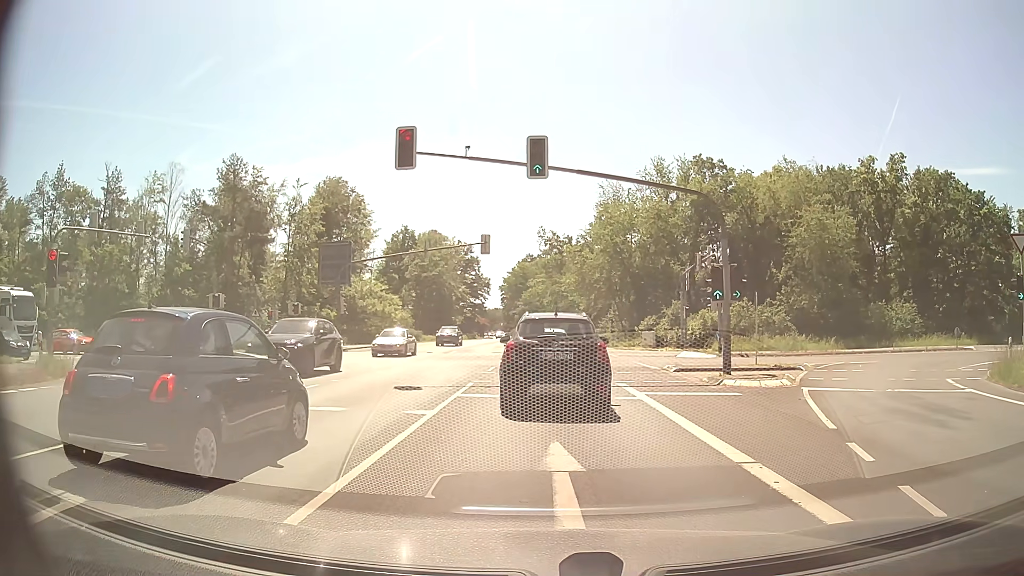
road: primary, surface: asphalt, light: Day
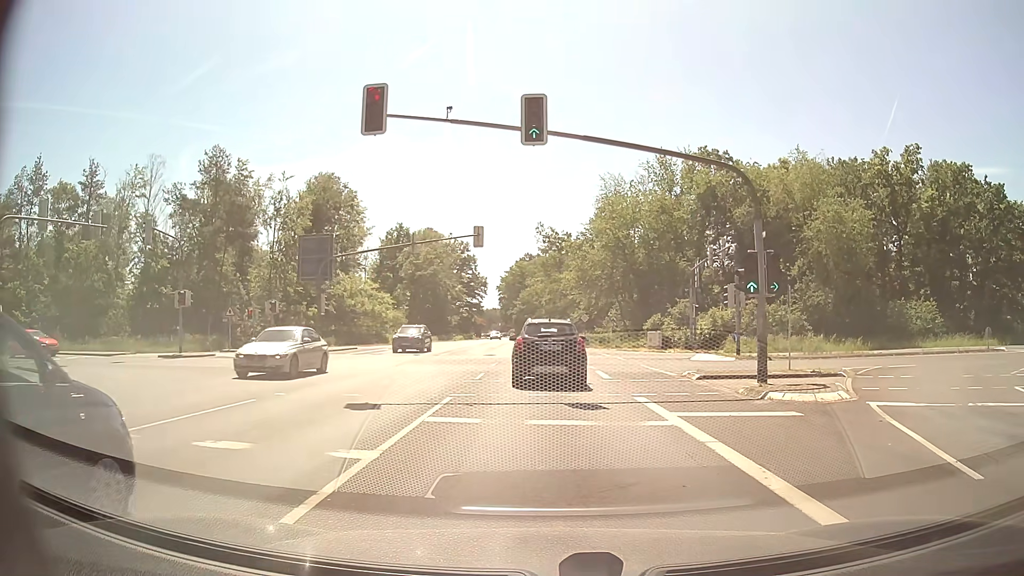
(0.0, +4.1) m; 0°
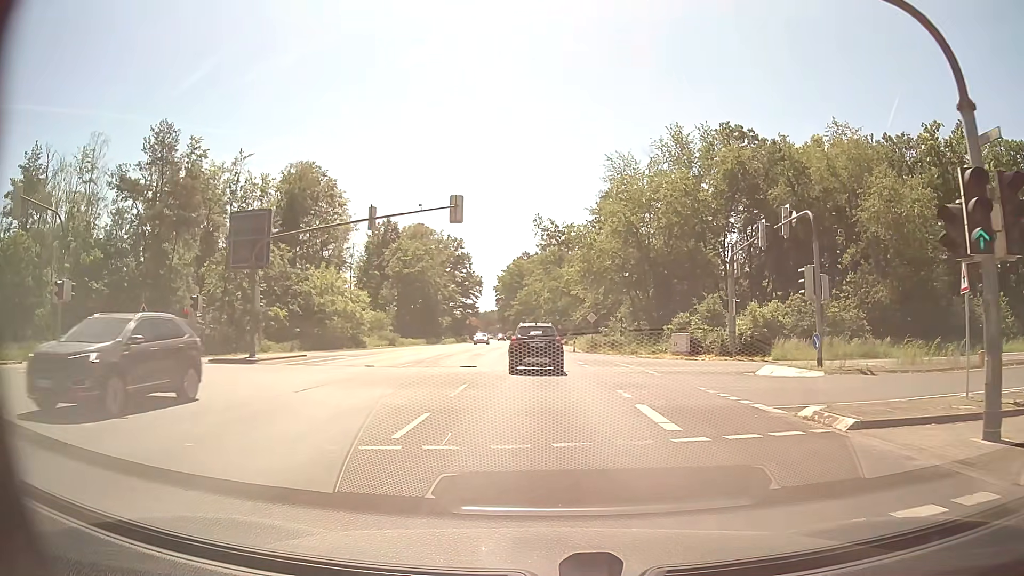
(+0.1, +10.7) m; 0°
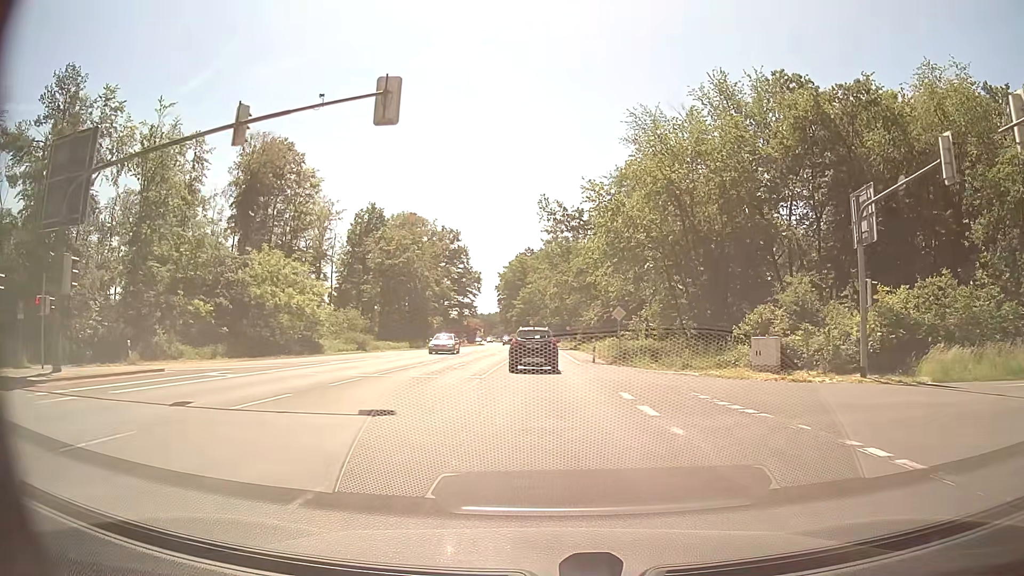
(0.0, +16.0) m; 0°
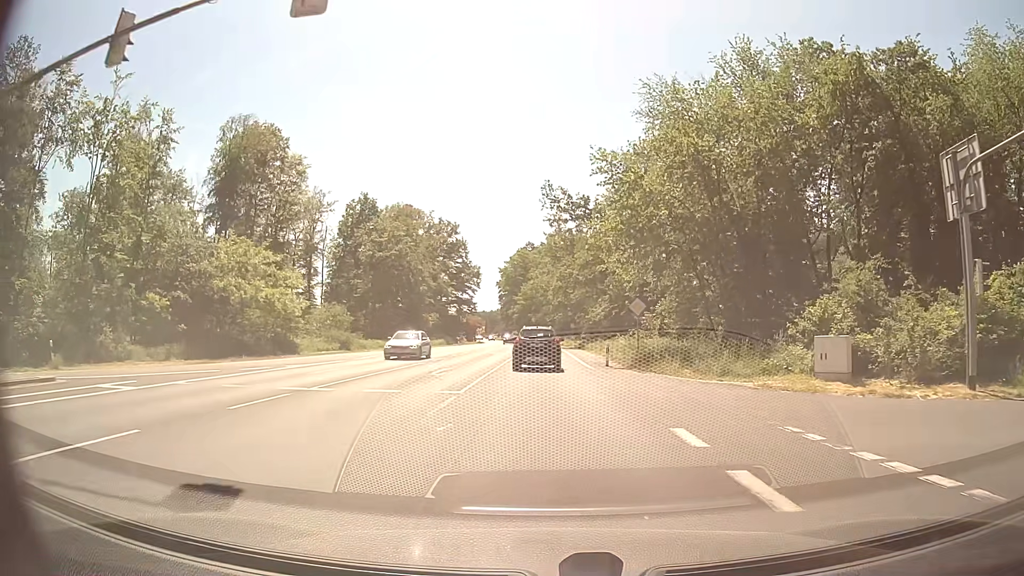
(0.0, +6.4) m; 0°
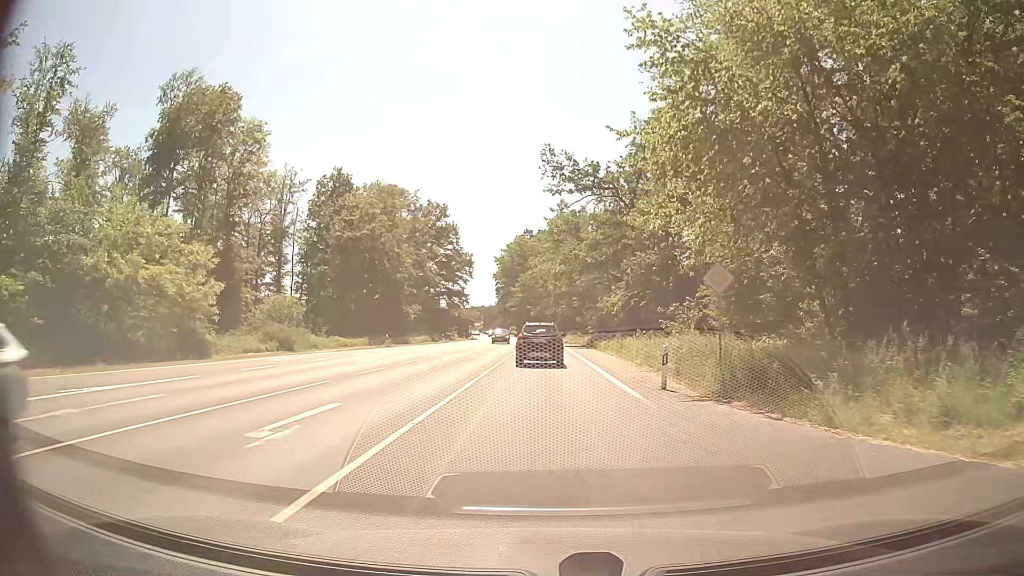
(0.0, +14.3) m; 0°
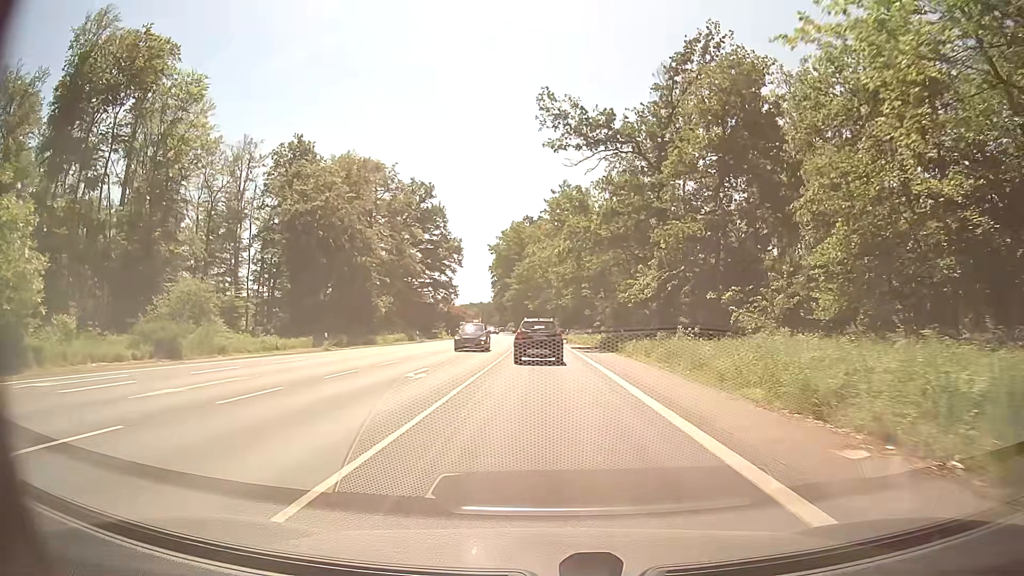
(-0.1, +15.6) m; 0°
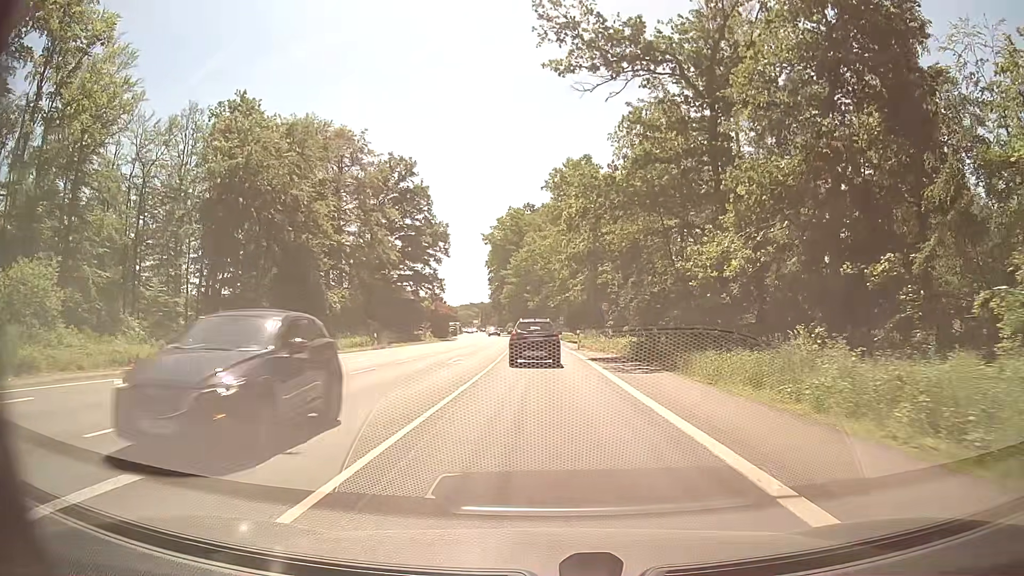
(-0.1, +16.1) m; 0°
(0, +10) (0, +20) (0, +30) (-1, +40) (-1, +50) (-1, +60) (-2, +70) (-2, +80) (-3, +90) (-4, +100) m
